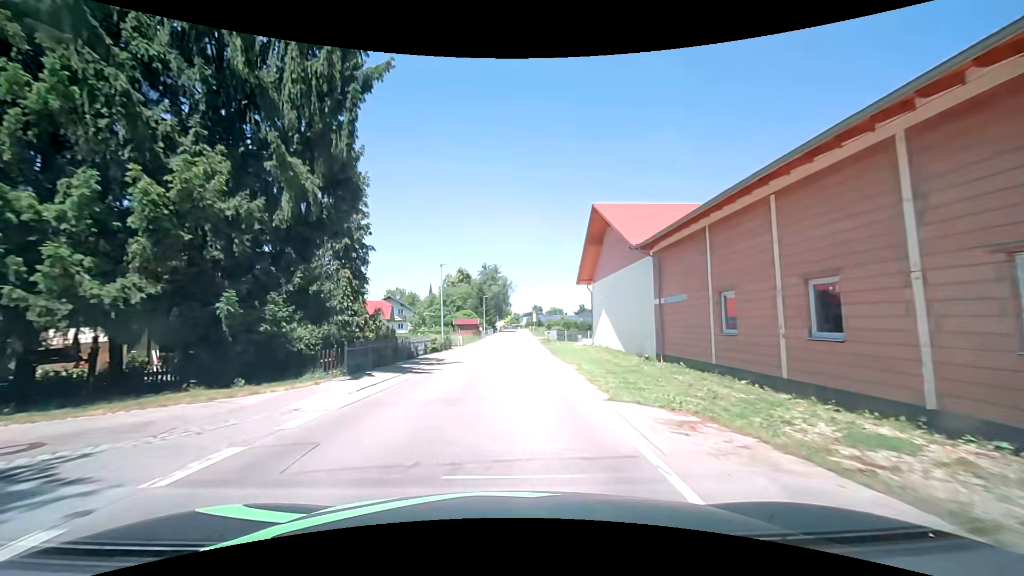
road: secondary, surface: asphalt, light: Day
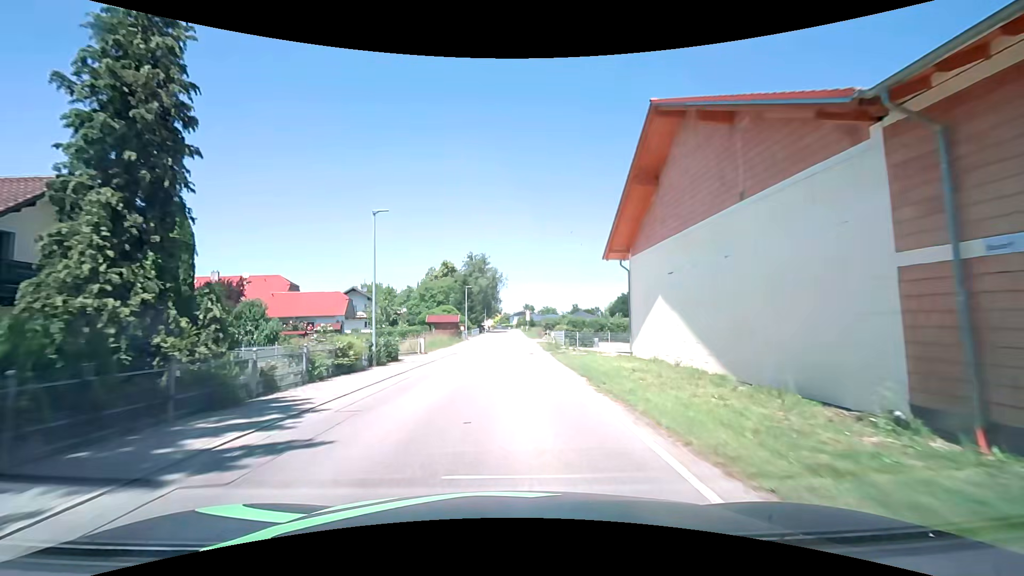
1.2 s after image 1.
(+0.3, +15.6) m; +2°
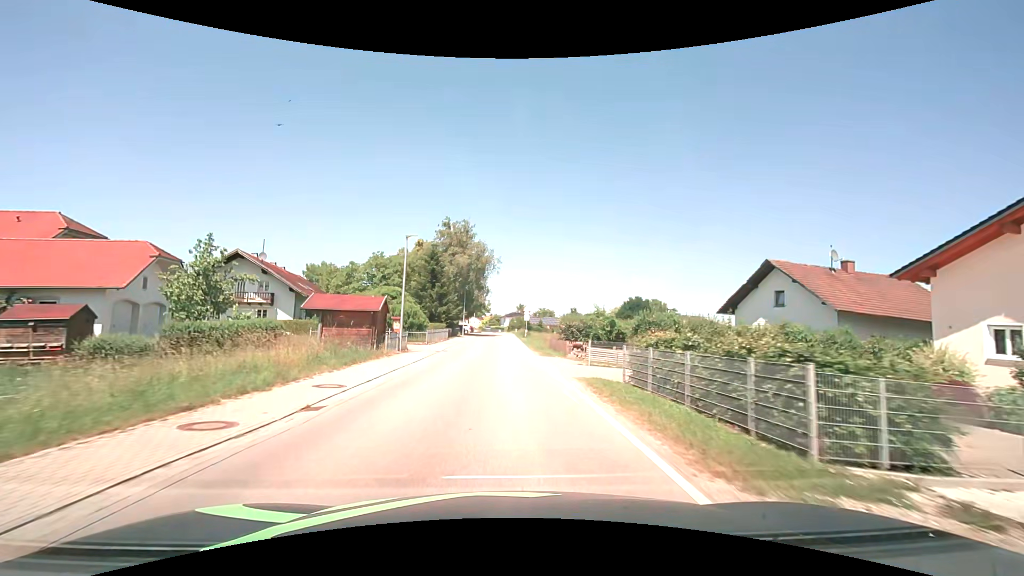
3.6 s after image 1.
(+0.1, +31.1) m; 0°
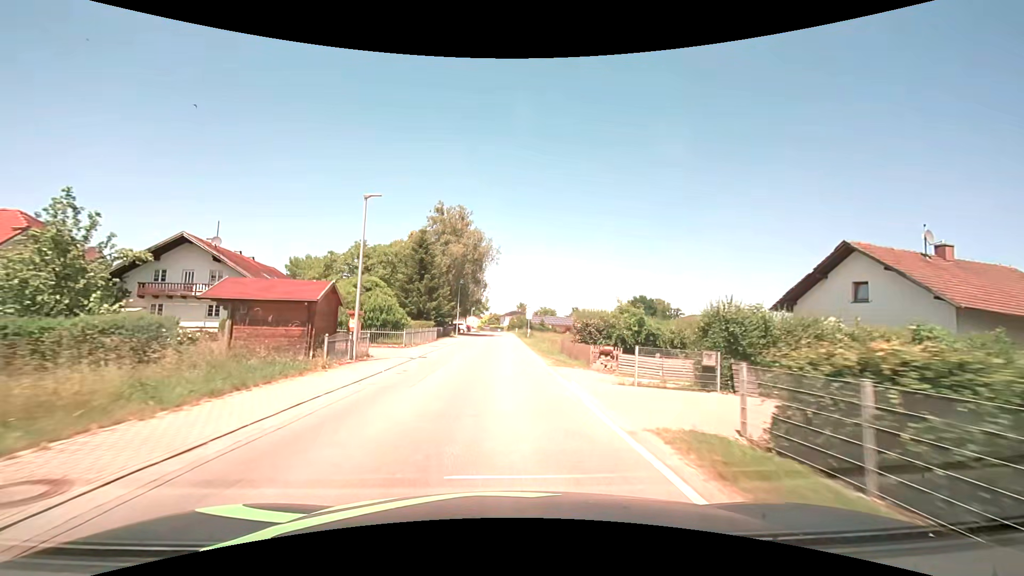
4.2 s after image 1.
(0.0, +7.7) m; 0°
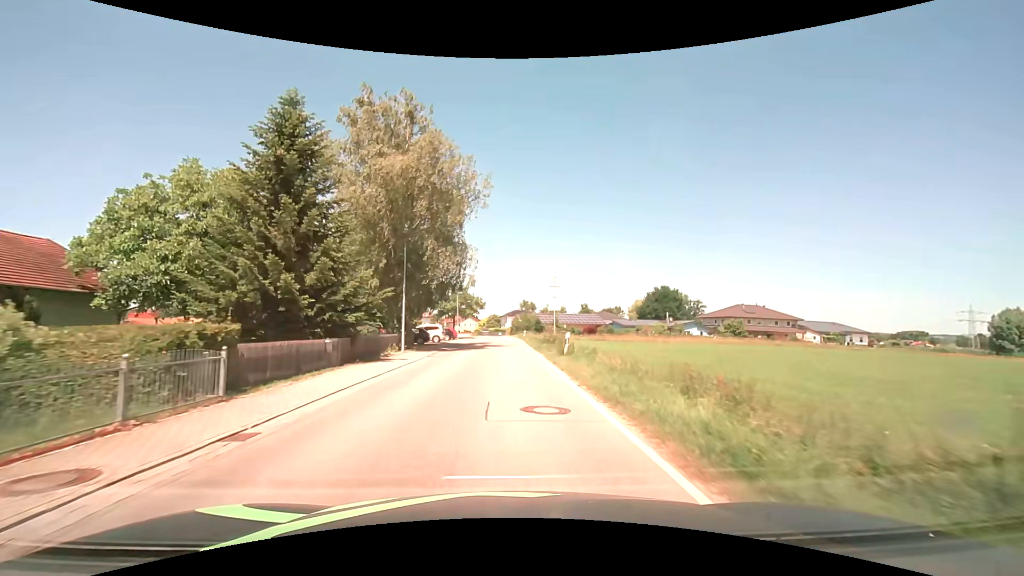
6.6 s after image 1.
(0.0, +29.9) m; 0°
(0, +10) (0, +20) (0, +30) (0, +40) (0, +50) (0, +60) (0, +70) (0, +80) (0, +90) (-1, +100) m
